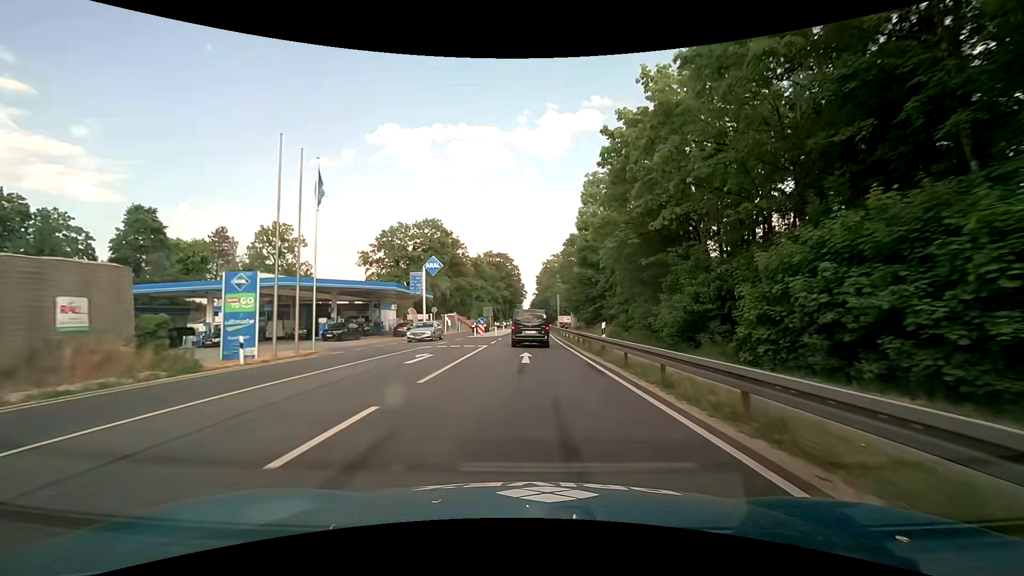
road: primary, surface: asphalt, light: Day
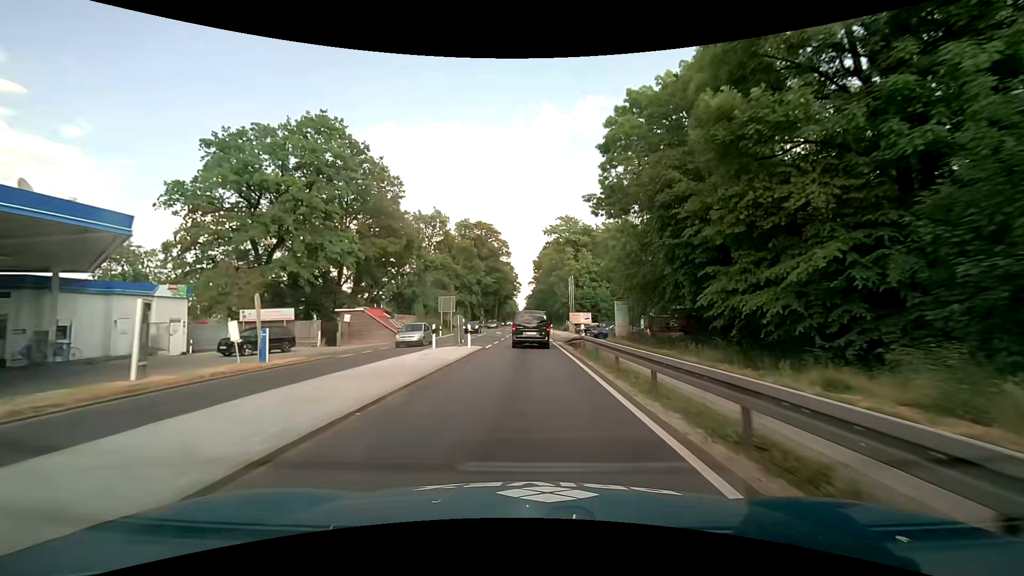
(+0.5, +49.3) m; +1°
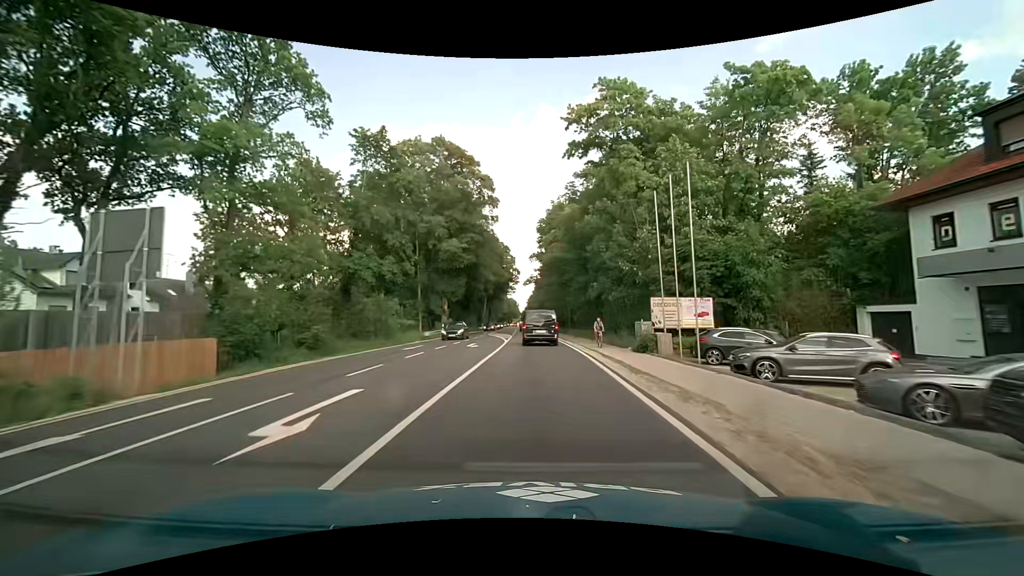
(-0.4, +49.2) m; 0°
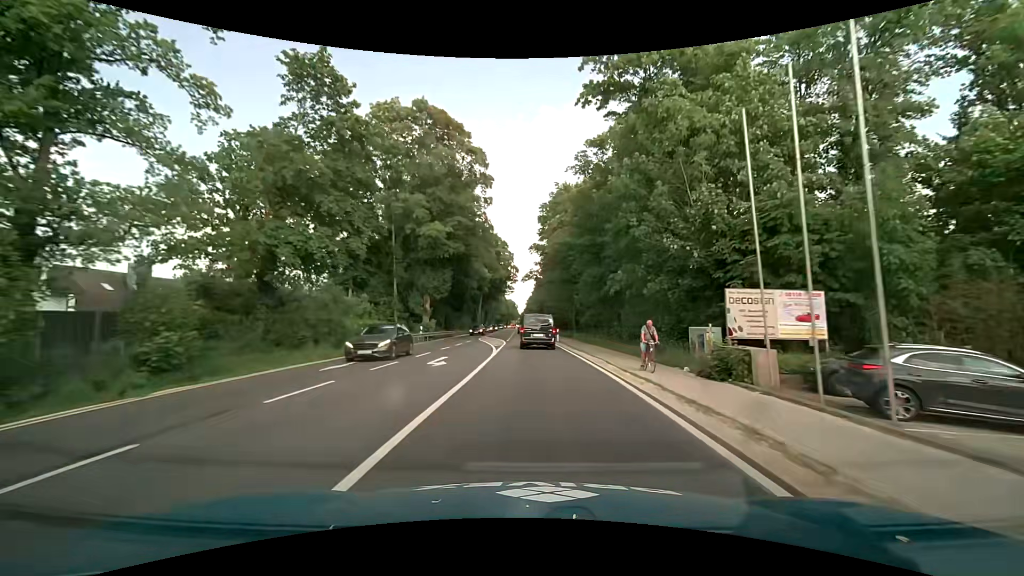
(-0.1, +10.0) m; 0°
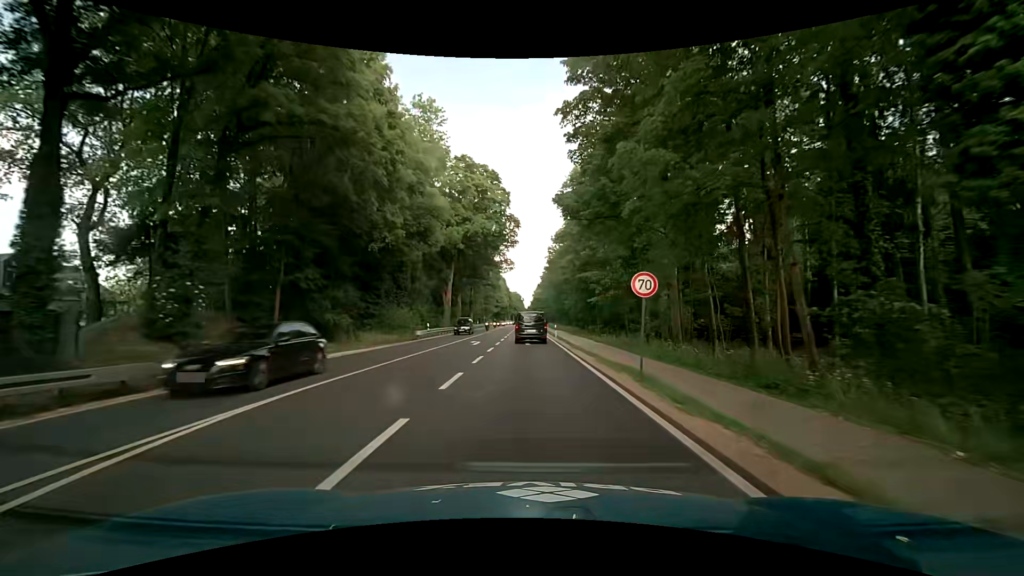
(-0.2, +50.0) m; 0°
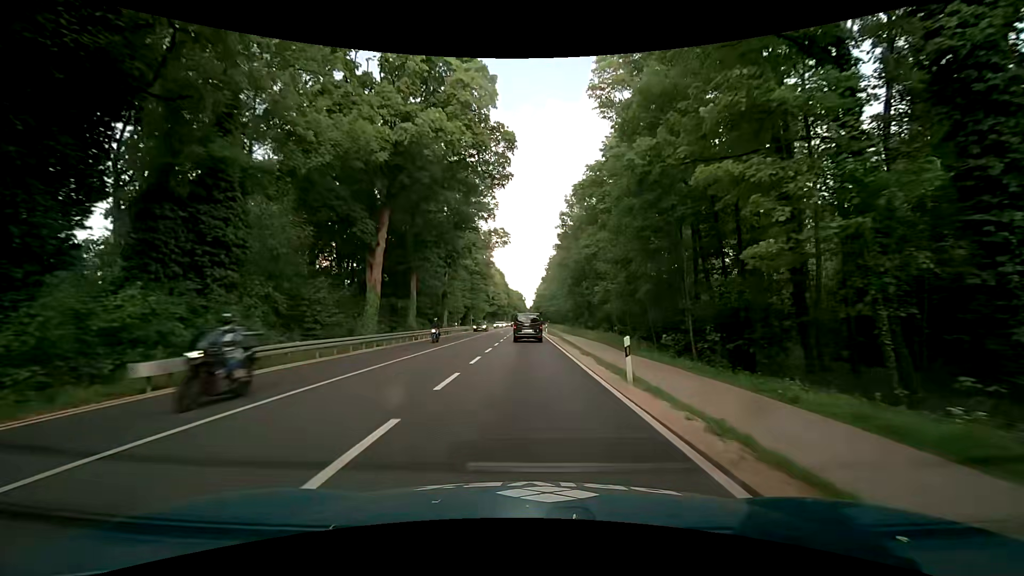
(-0.1, +29.9) m; 0°
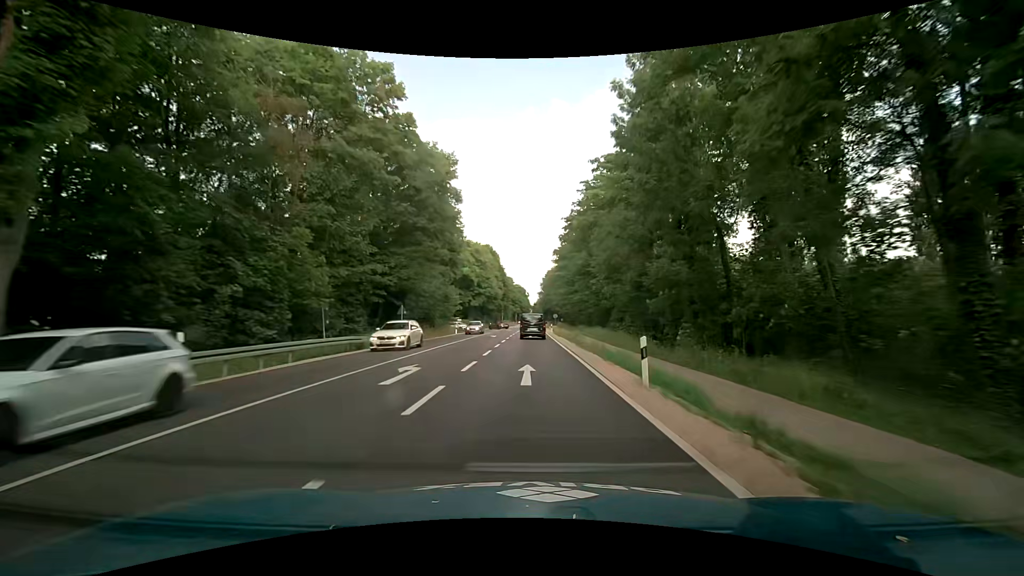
(-0.6, +50.8) m; 0°
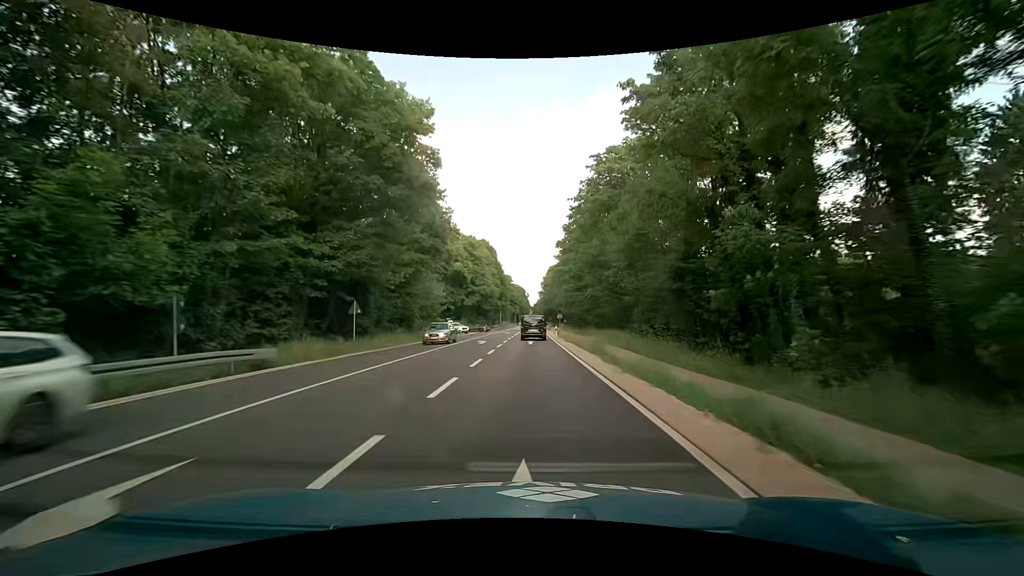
(-0.1, +10.4) m; 0°
(0, +10) (0, +20) (0, +30) (0, +40) (0, +50) (0, +60) (0, +70) (0, +80) (0, +90) (-1, +100) m
